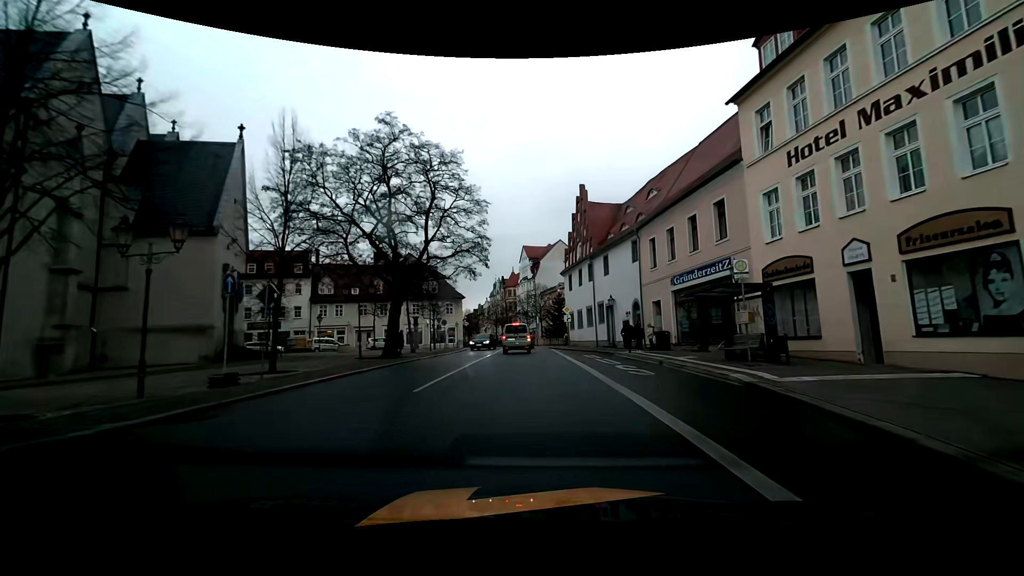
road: primary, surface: asphalt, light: Day
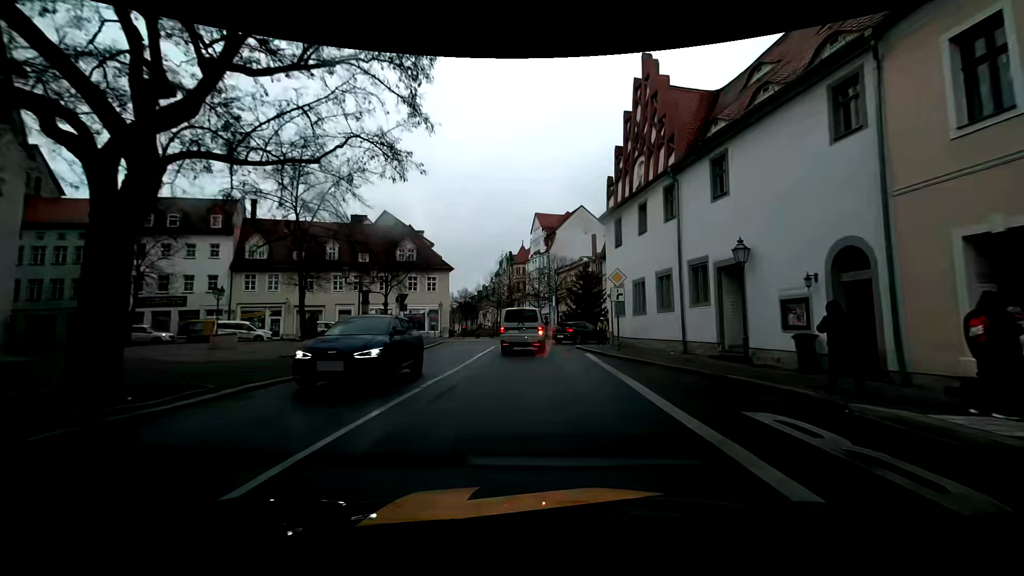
(-0.3, +20.2) m; -2°
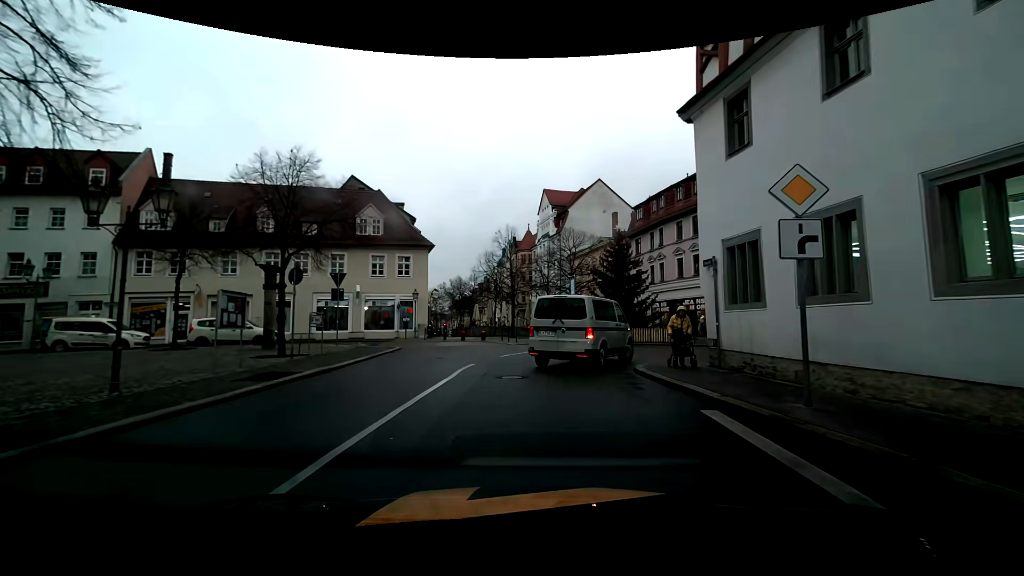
(0.0, +13.8) m; 0°
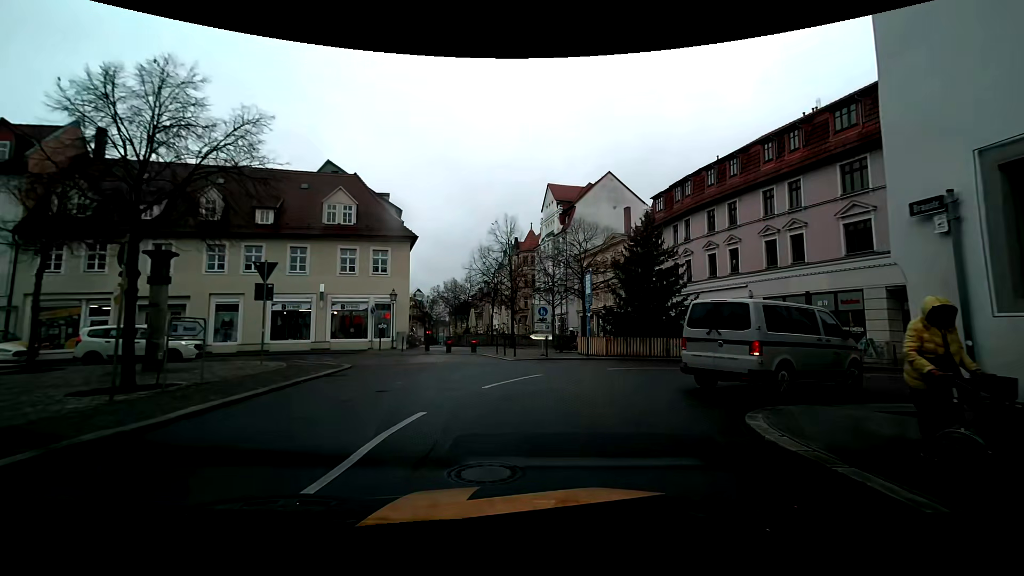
(-0.1, +6.8) m; +1°
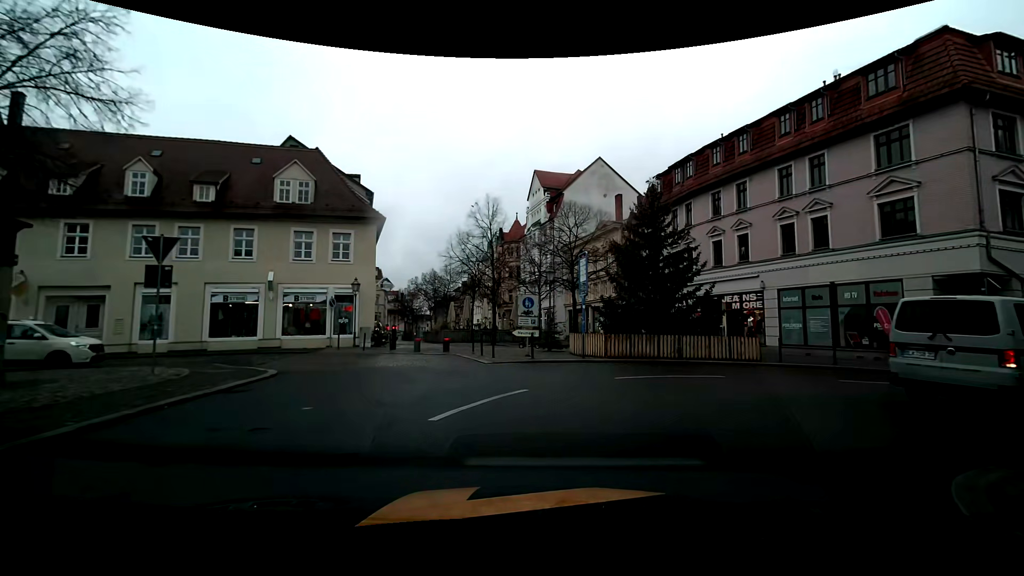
(-0.1, +4.0) m; 0°
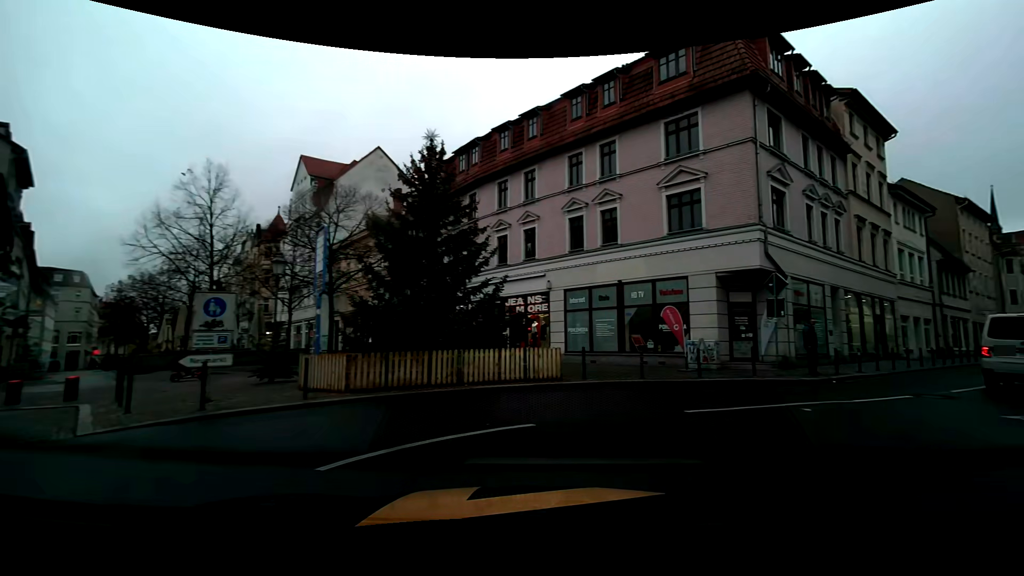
(+0.9, +6.5) m; +24°
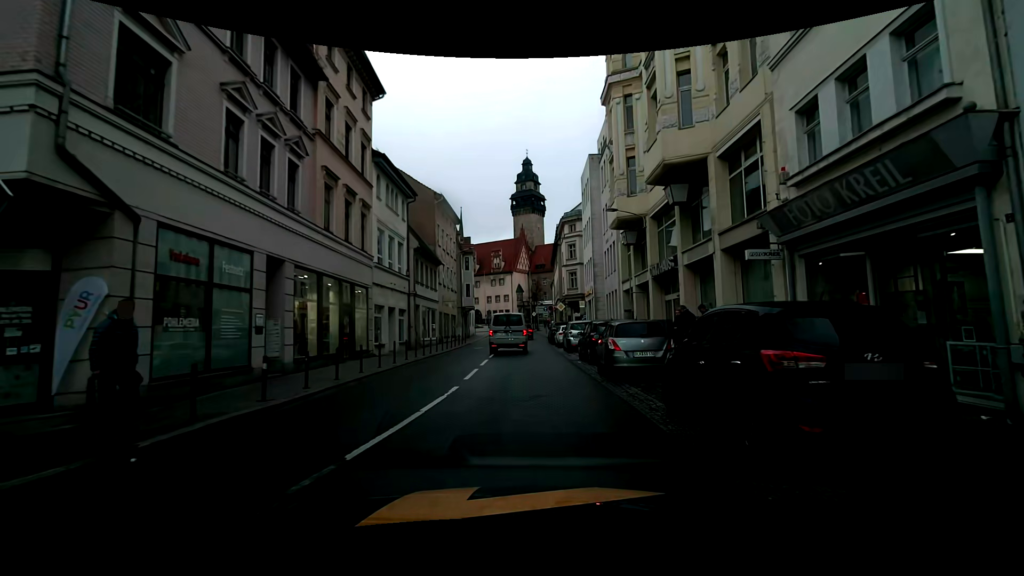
(+6.6, +9.3) m; +50°
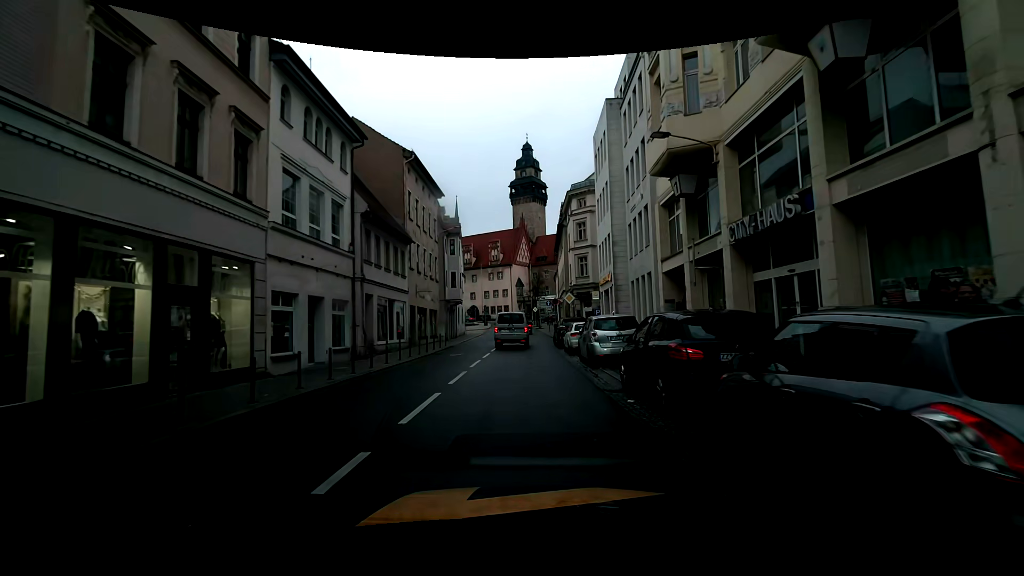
(+0.2, +10.2) m; +1°
(0, +10) (-1, +20) (-1, +30) (-1, +40) (-1, +50) (-1, +60) (-2, +70) (-2, +80) (-3, +90) (-4, +100) m
